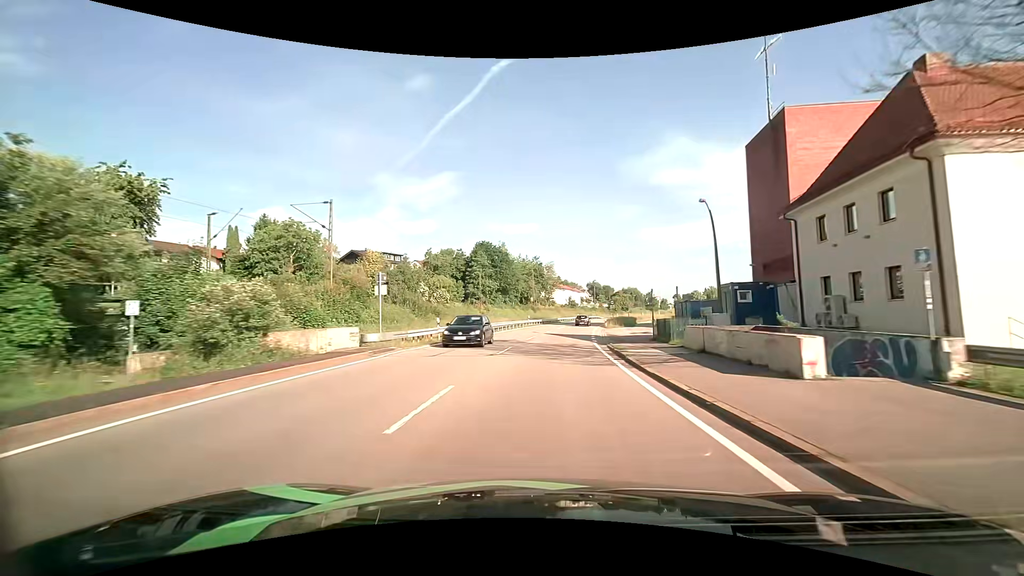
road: primary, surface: asphalt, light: Day
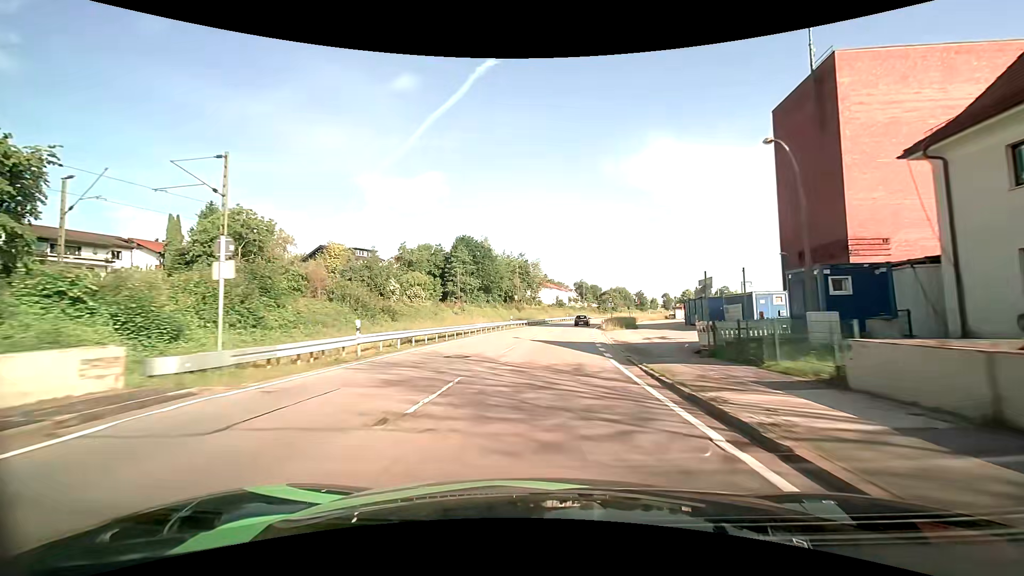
(+0.1, +10.8) m; +2°
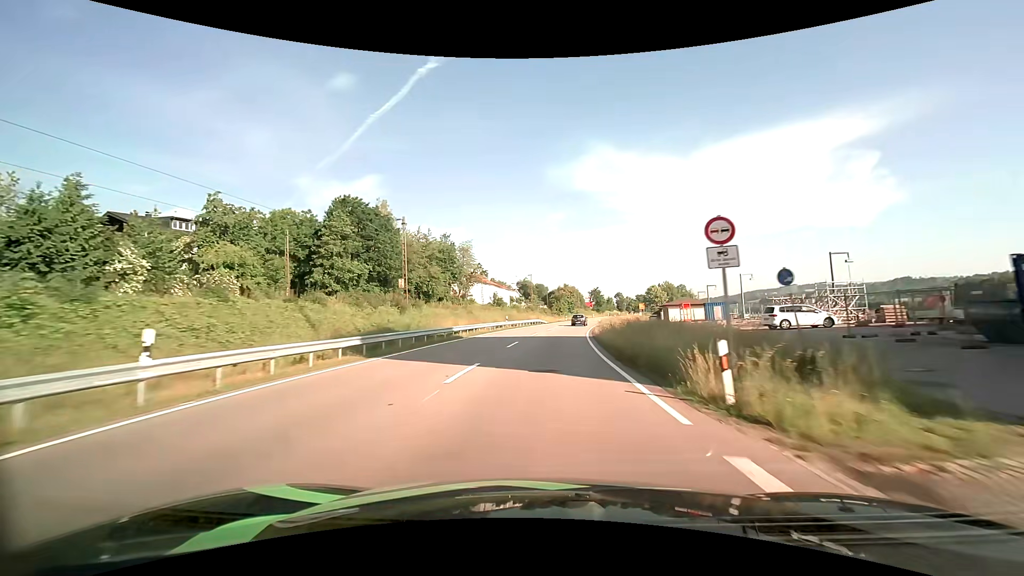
(+2.5, +44.7) m; +6°
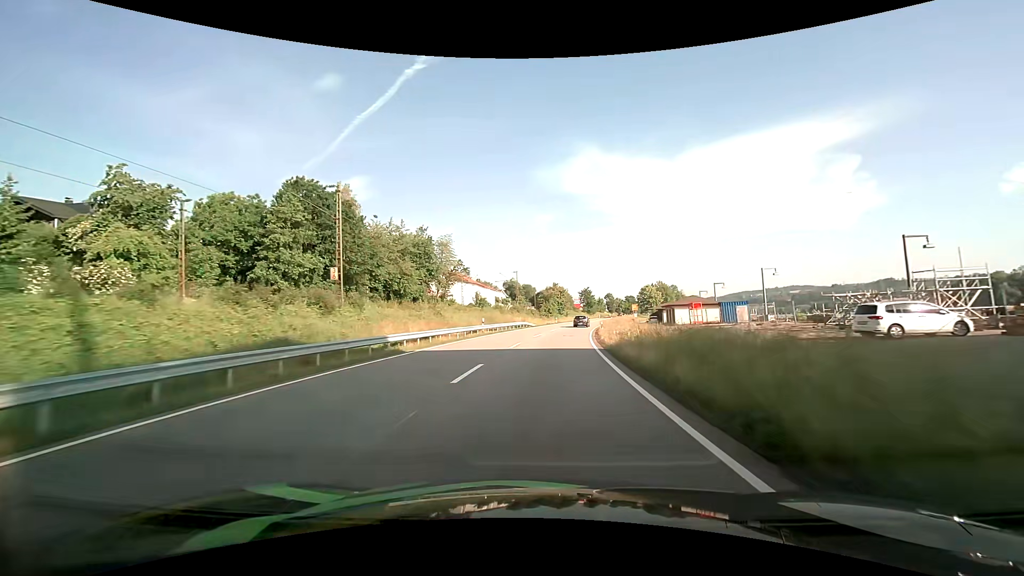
(+0.1, +11.6) m; +1°
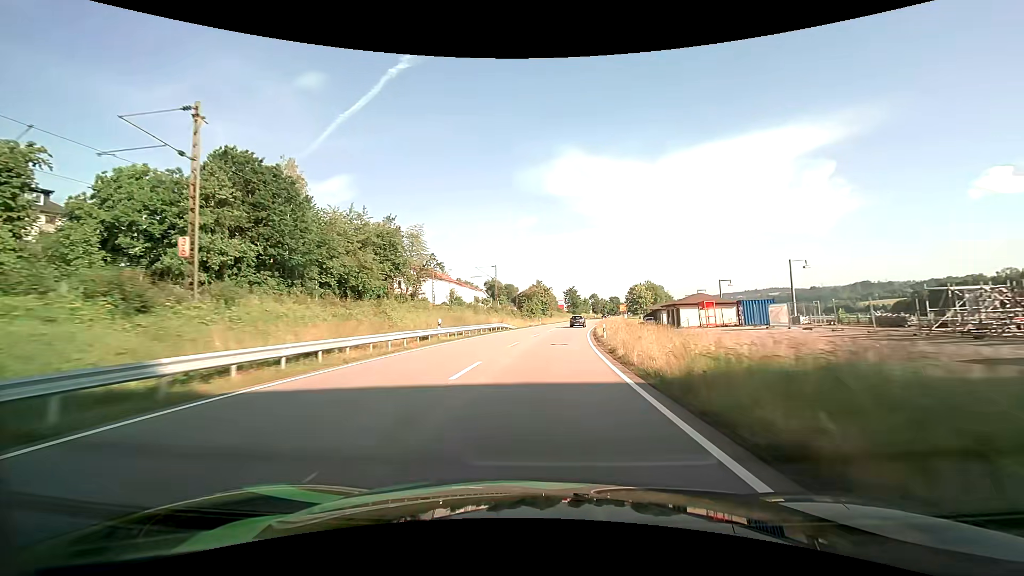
(+0.2, +11.7) m; +2°
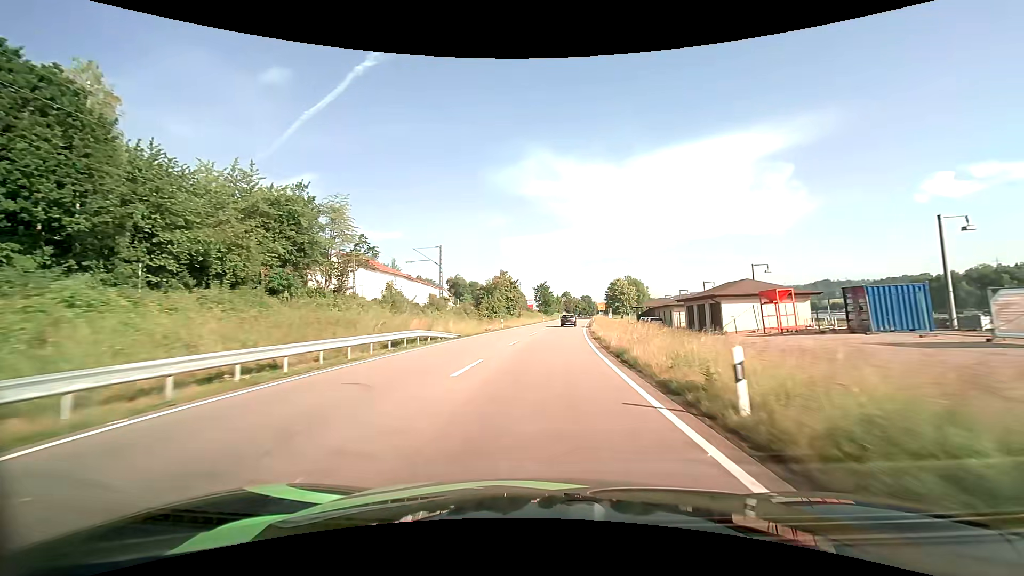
(+0.7, +23.5) m; +4°
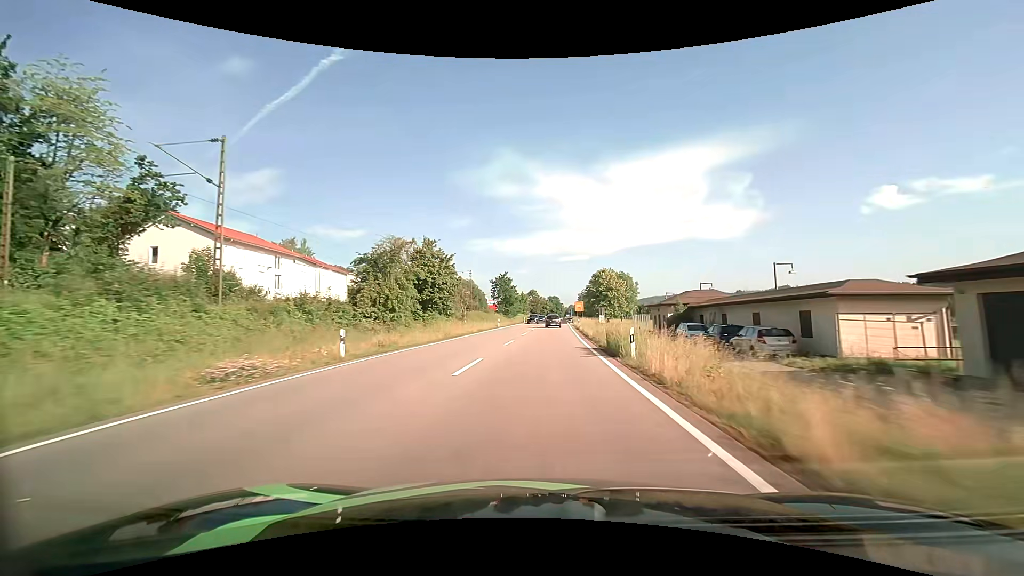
(+1.3, +35.8) m; +4°
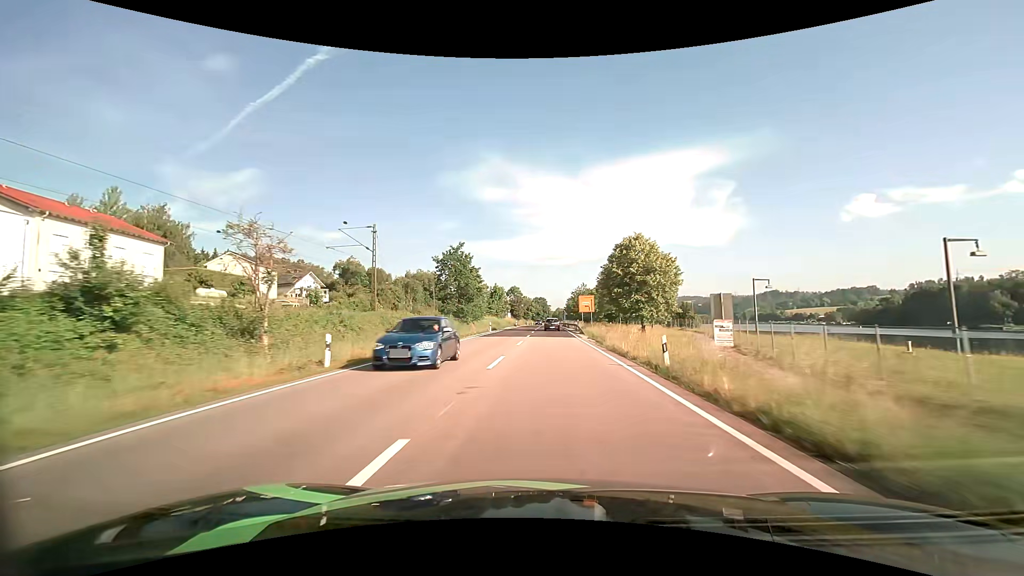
(+0.8, +46.0) m; +2°
(0, +10) (0, +20) (0, +30) (0, +40) (+1, +50) (+1, +60) (+1, +70) (+1, +80) (+1, +90) (+1, +100) m
